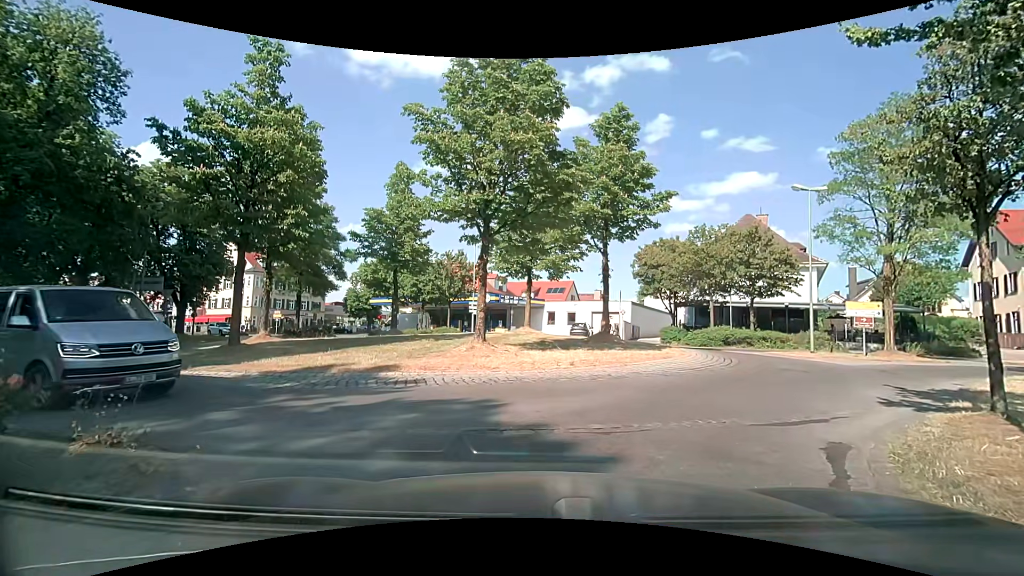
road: secondary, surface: asphalt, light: Day
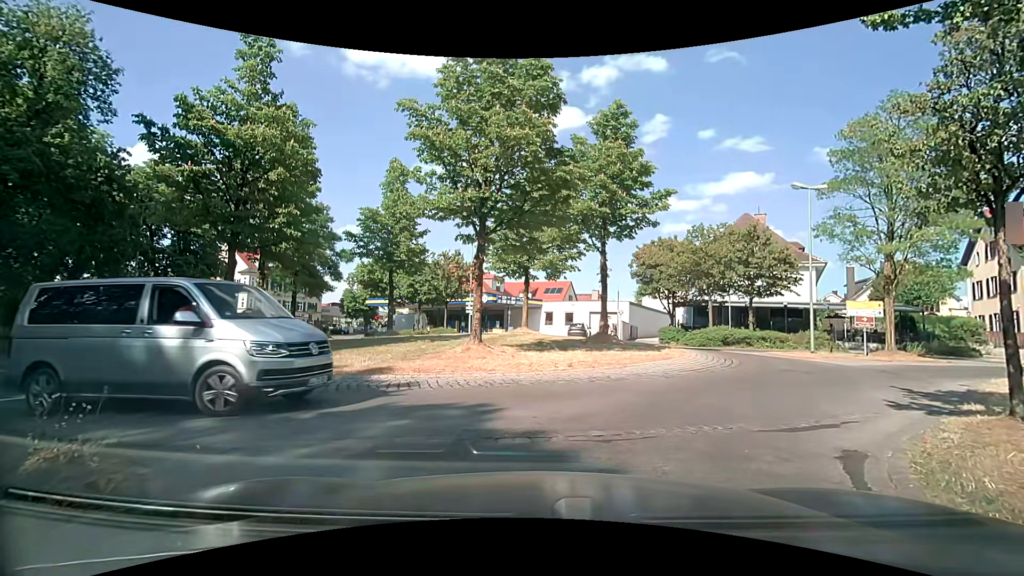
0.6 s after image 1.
(0.0, +0.3) m; 0°
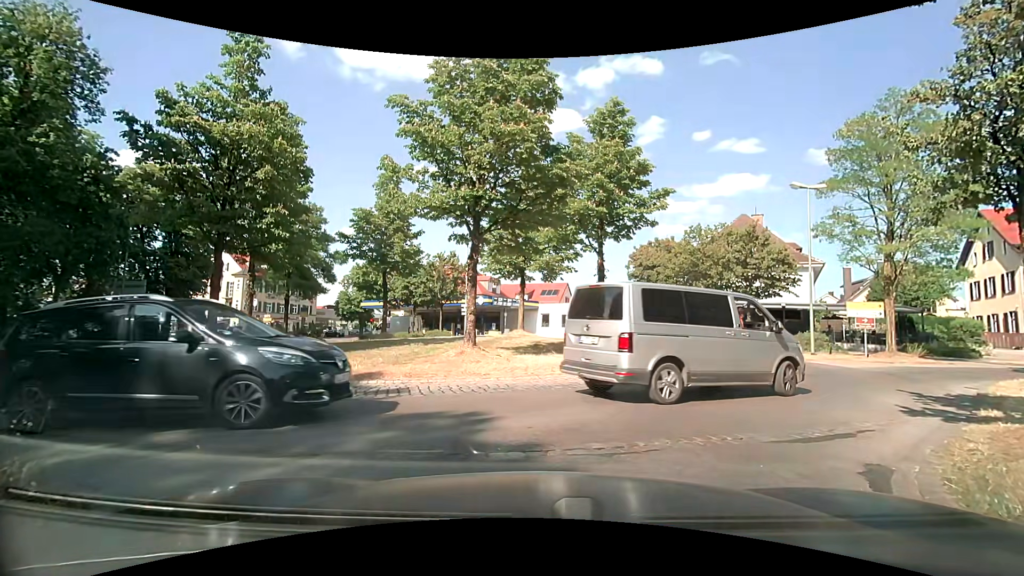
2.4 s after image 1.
(0.0, +0.4) m; 0°
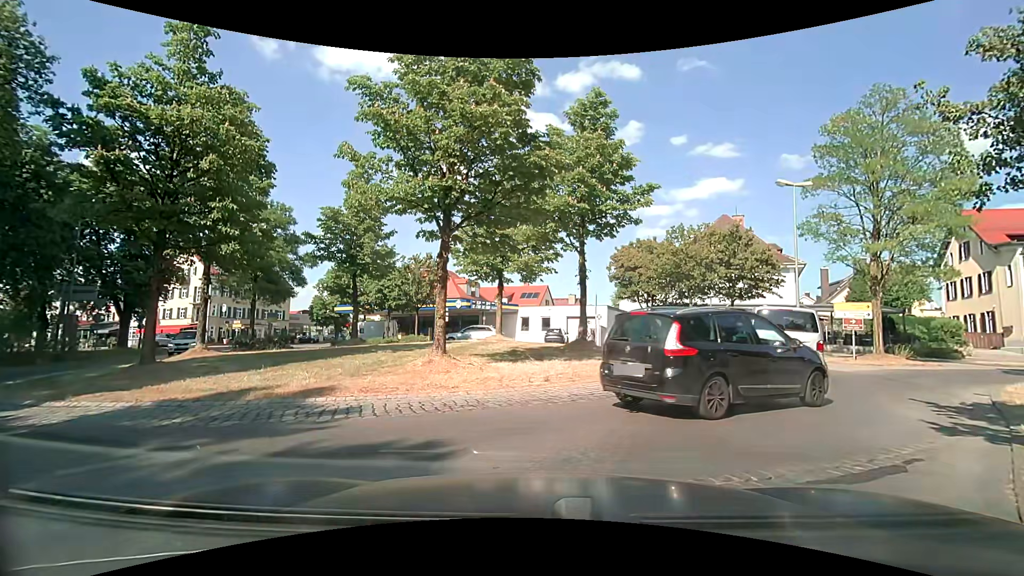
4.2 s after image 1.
(0.0, +1.5) m; +1°
